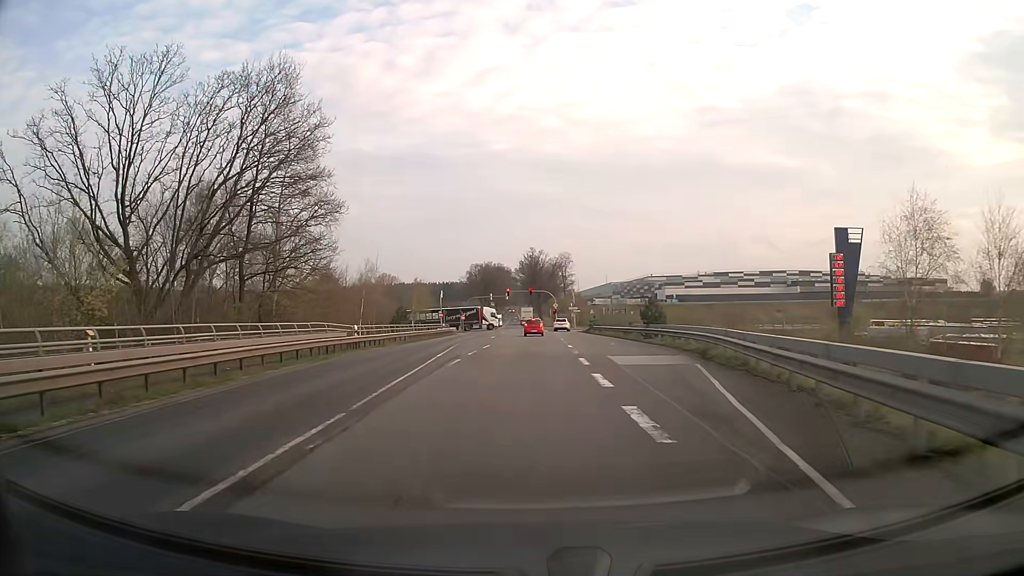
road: primary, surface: asphalt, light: Day
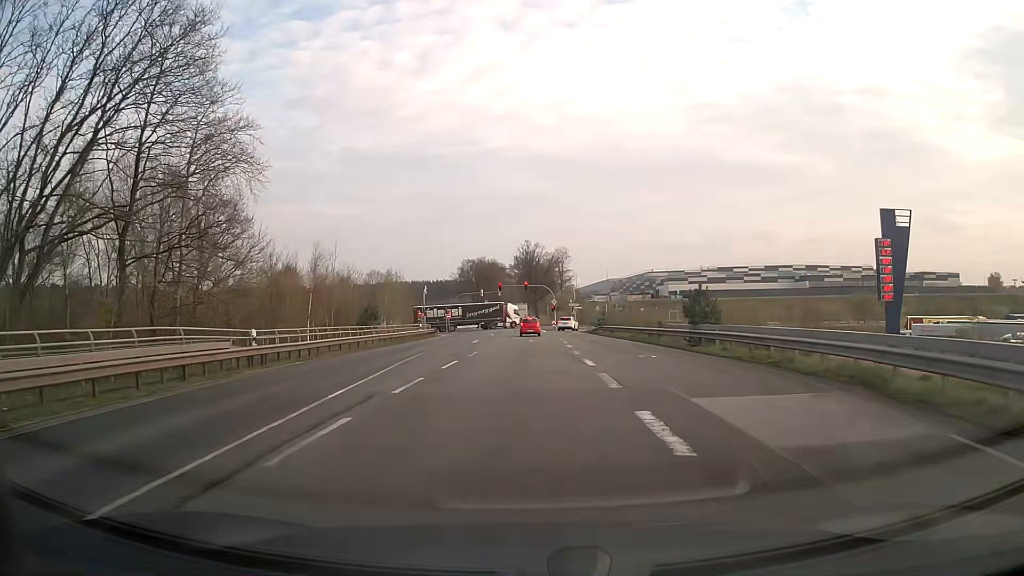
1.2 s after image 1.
(0.0, +12.8) m; 0°
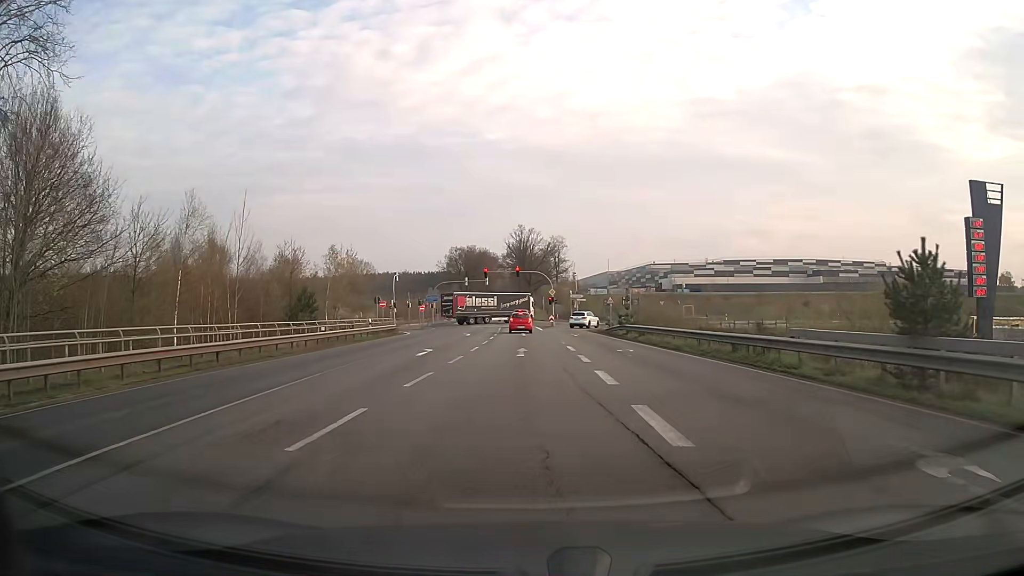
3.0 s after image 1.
(+0.1, +17.3) m; +1°
